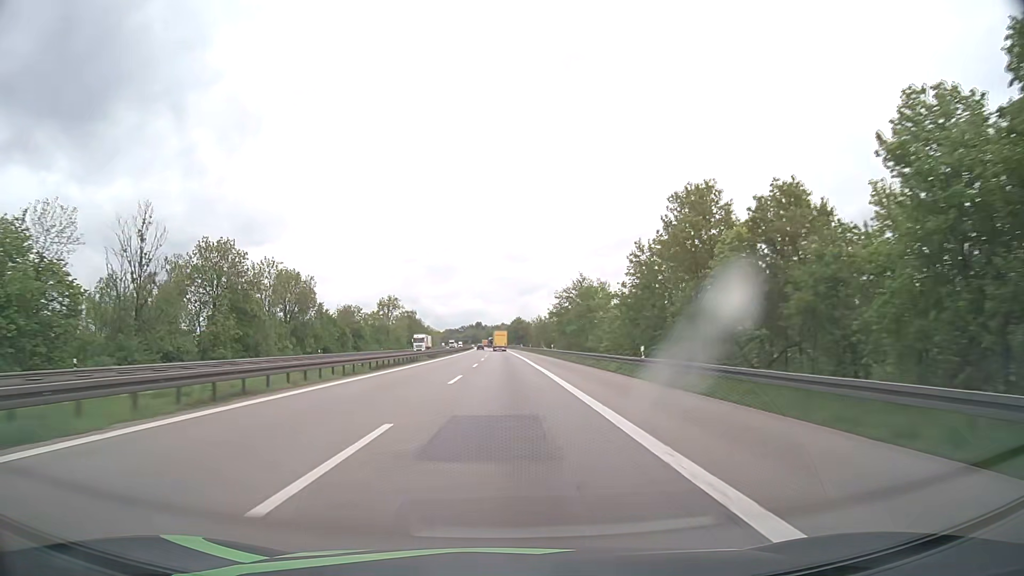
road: motorway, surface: asphalt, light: Day
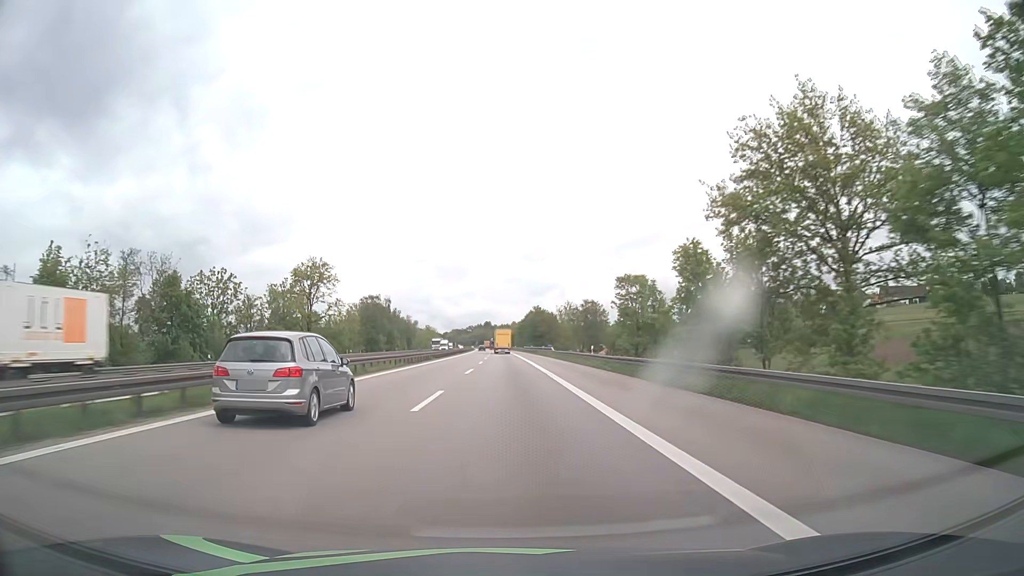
(-0.5, +82.4) m; -1°
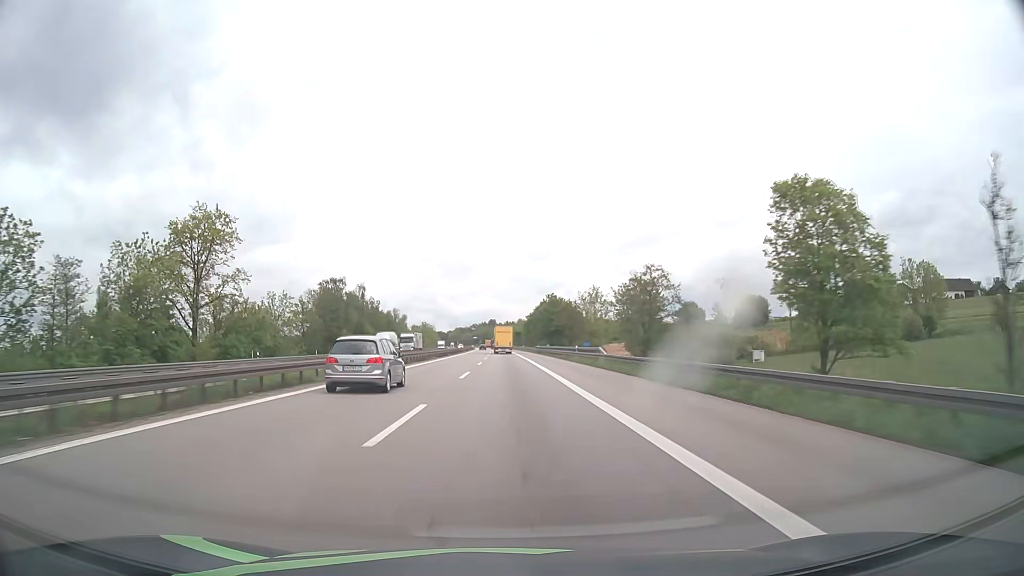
(-0.1, +41.1) m; 0°
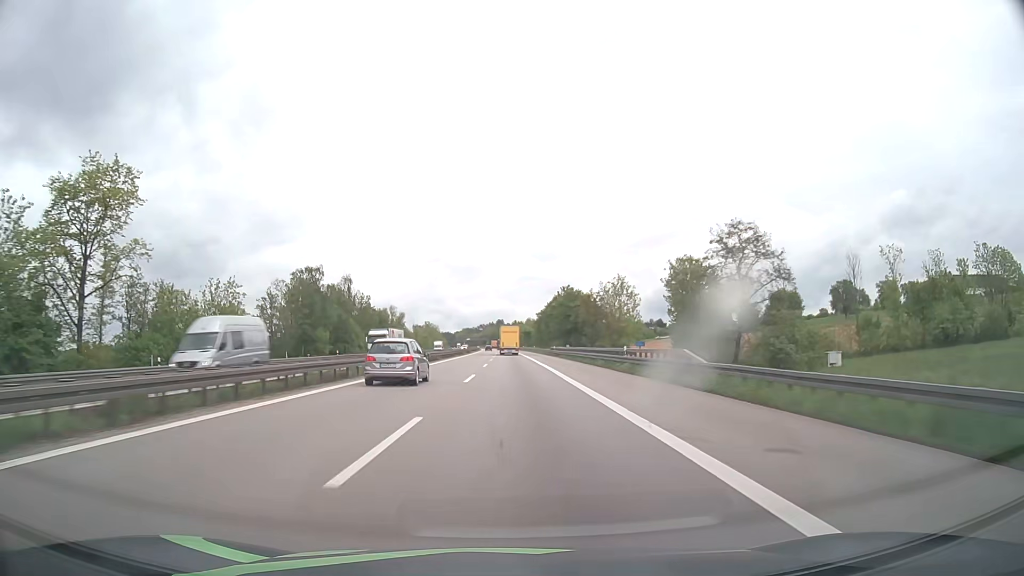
(-0.1, +20.5) m; -1°
(0, +10) (0, +20) (0, +30) (0, +40) (-1, +50) (-1, +60) (-1, +70) (-2, +80) (-2, +90) (-2, +100) m
